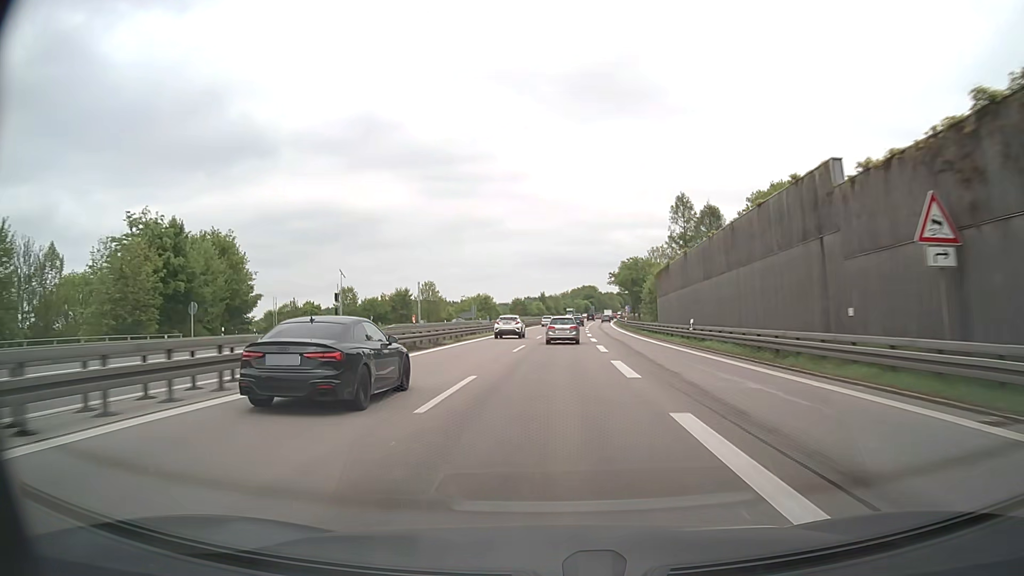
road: motorway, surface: asphalt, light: Day
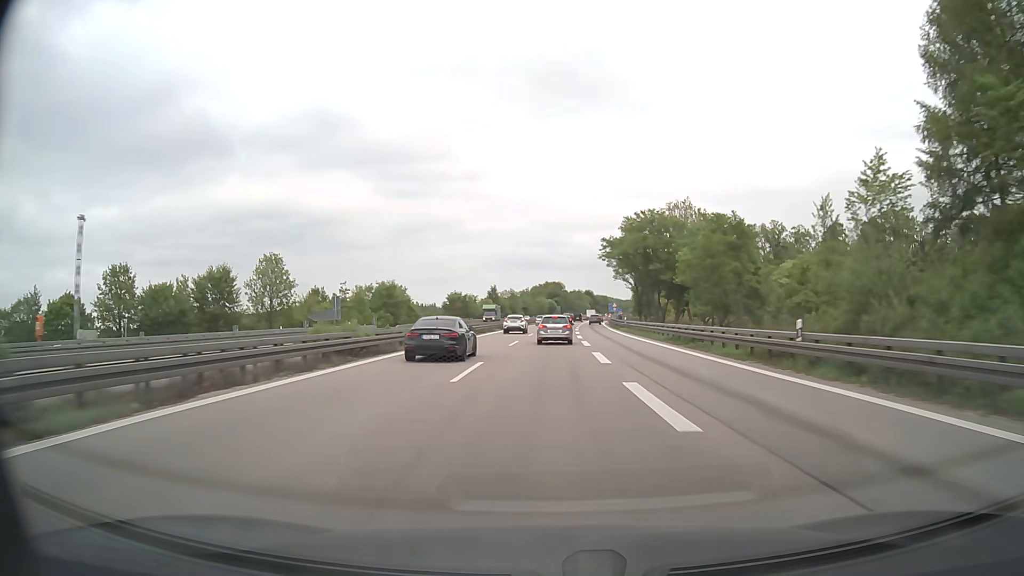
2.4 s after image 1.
(+2.2, +67.6) m; +4°
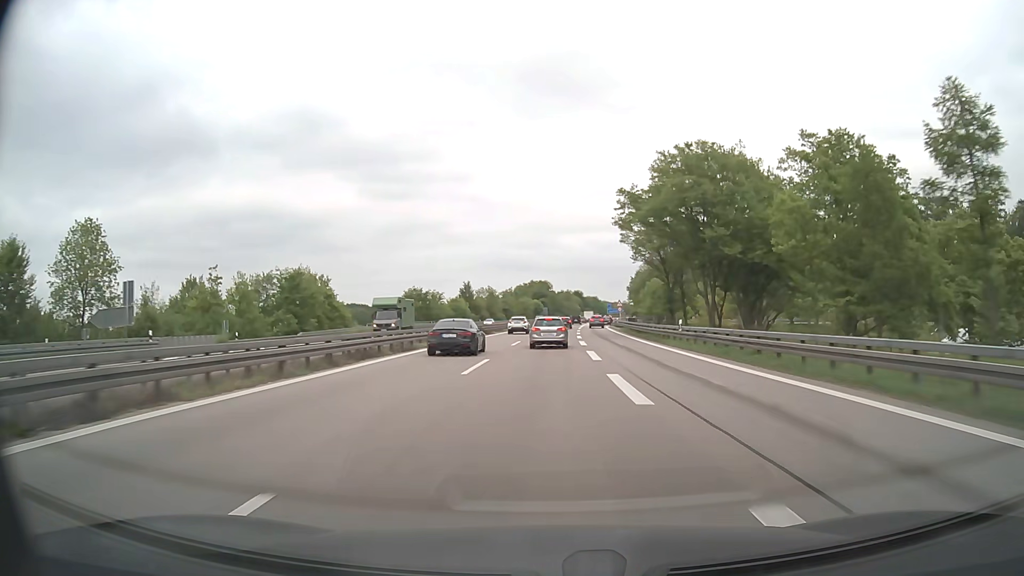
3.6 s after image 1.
(+0.2, +33.4) m; +1°
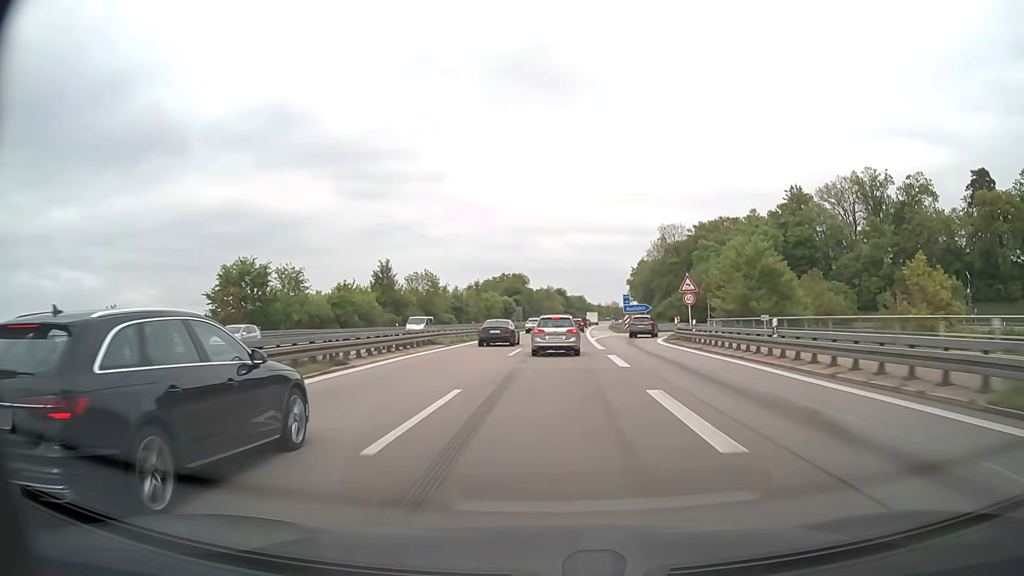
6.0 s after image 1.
(+1.0, +64.1) m; +2°
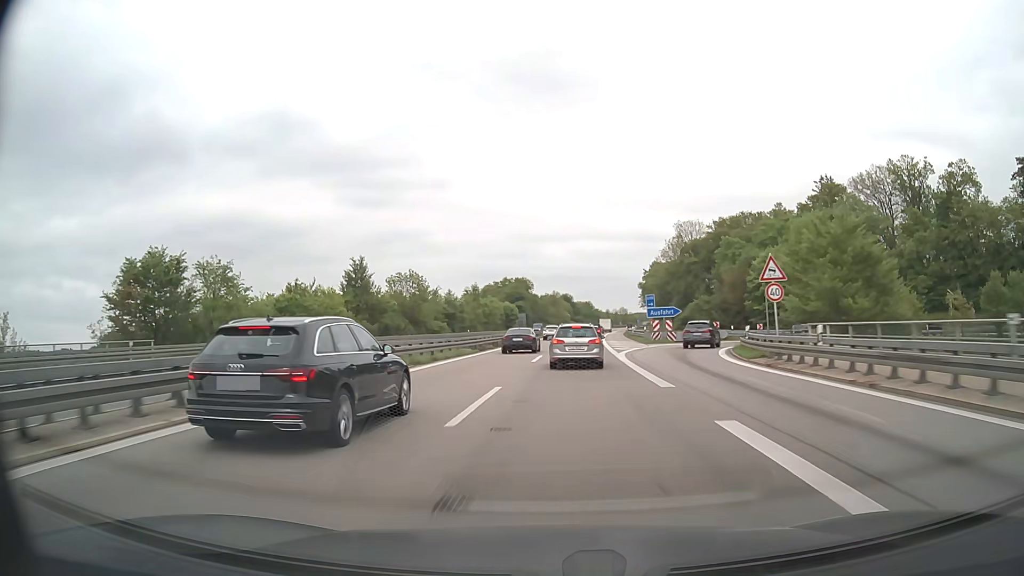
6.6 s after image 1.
(-0.1, +15.9) m; 0°
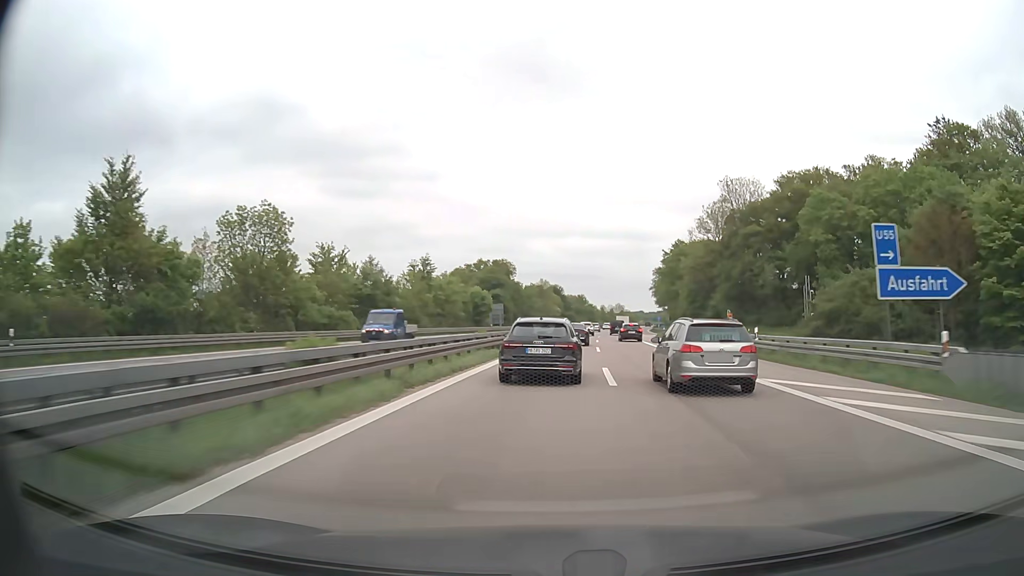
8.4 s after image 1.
(-0.6, +48.7) m; +1°
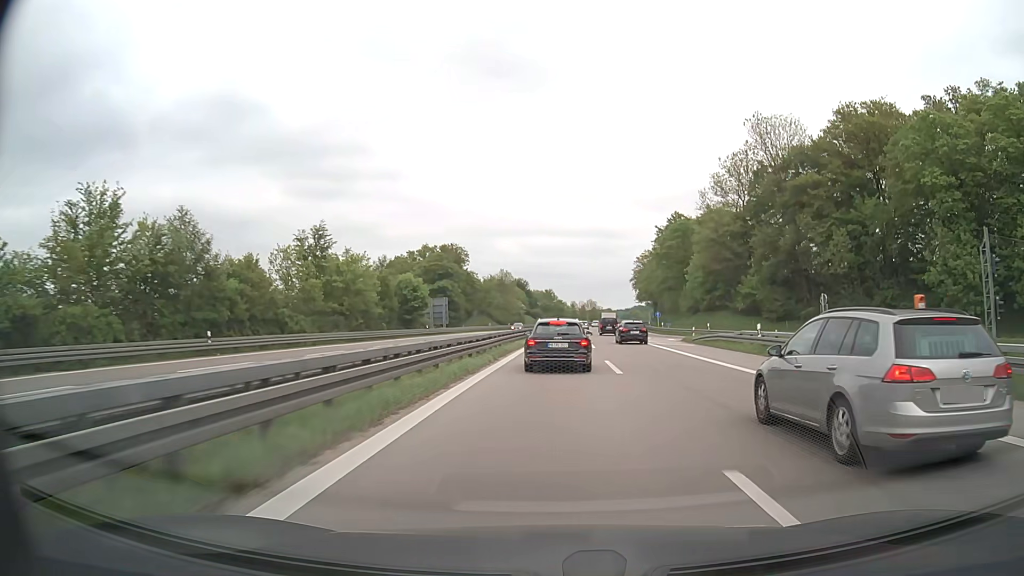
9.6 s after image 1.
(+1.0, +33.1) m; +3°
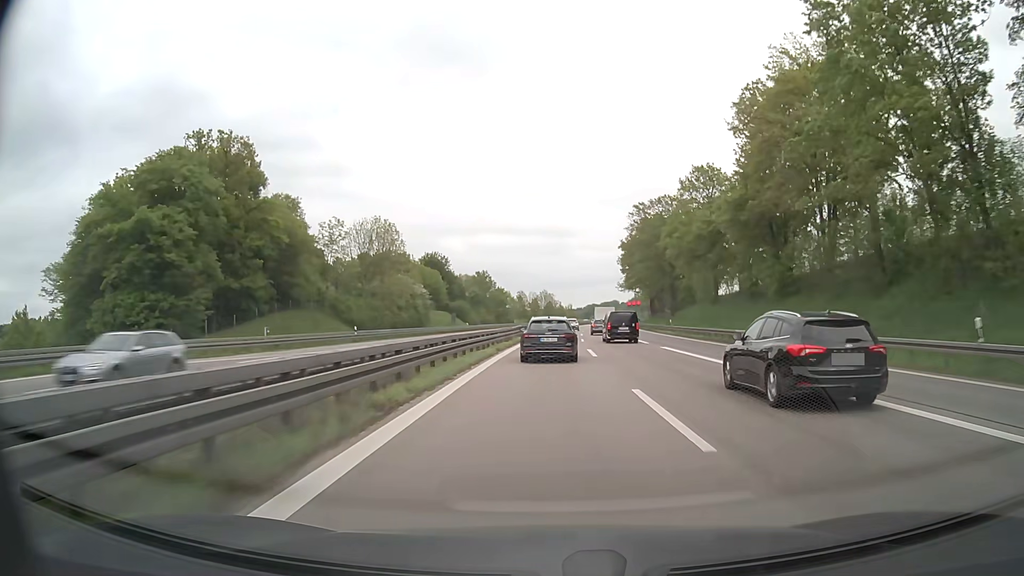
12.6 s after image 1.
(+3.5, +83.4) m; +4°
(0, +10) (0, +20) (0, +30) (+1, +40) (+1, +50) (+1, +60) (+2, +70) (+3, +80) (+3, +90) (+4, +100) m
